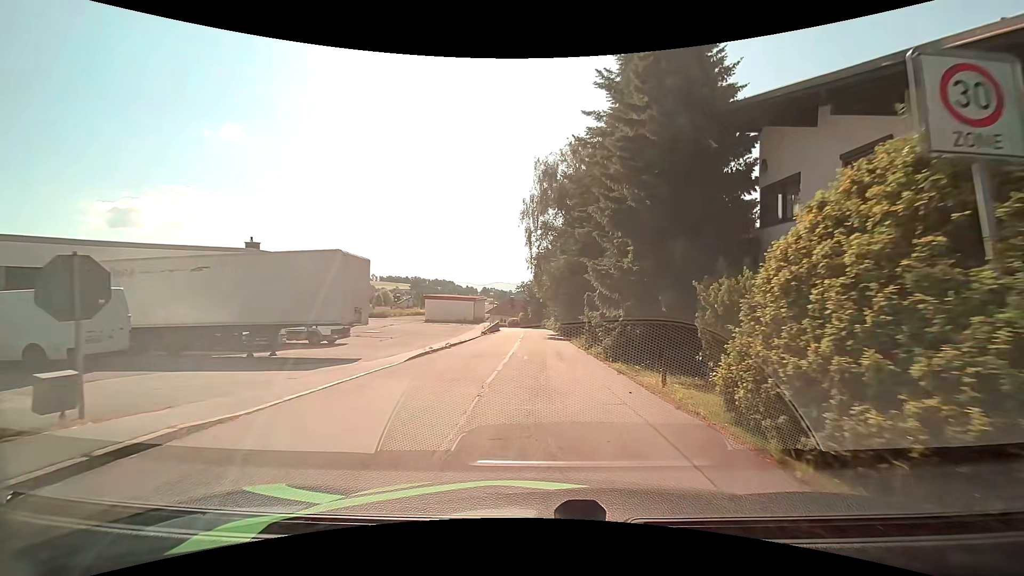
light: Day
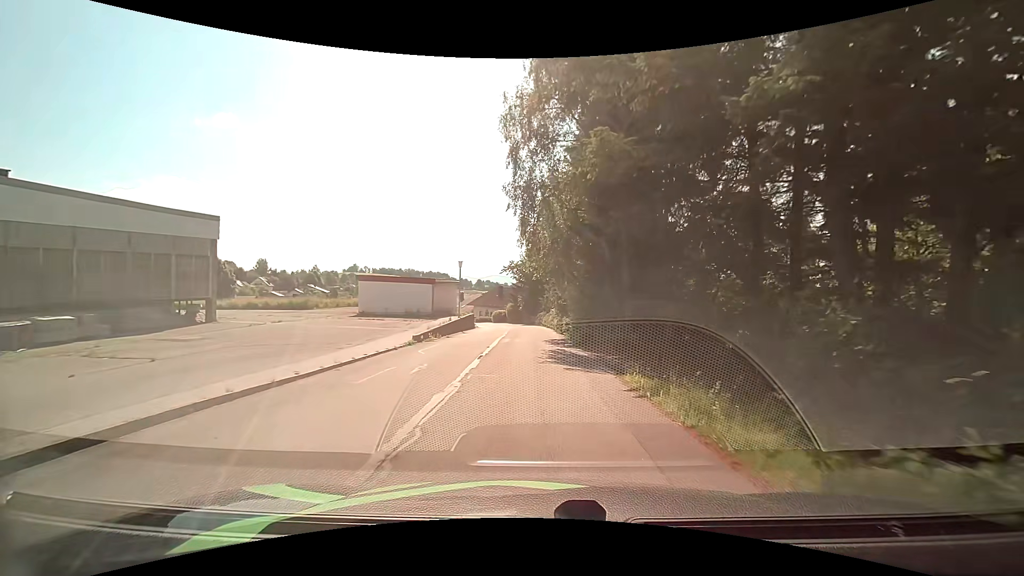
(+0.2, +22.1) m; 0°
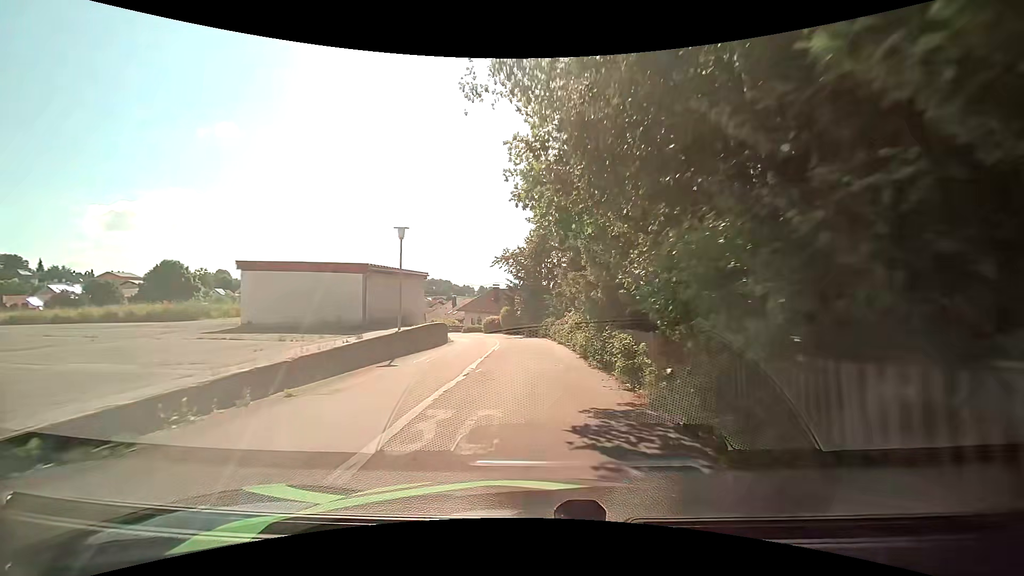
(0.0, +17.0) m; 0°
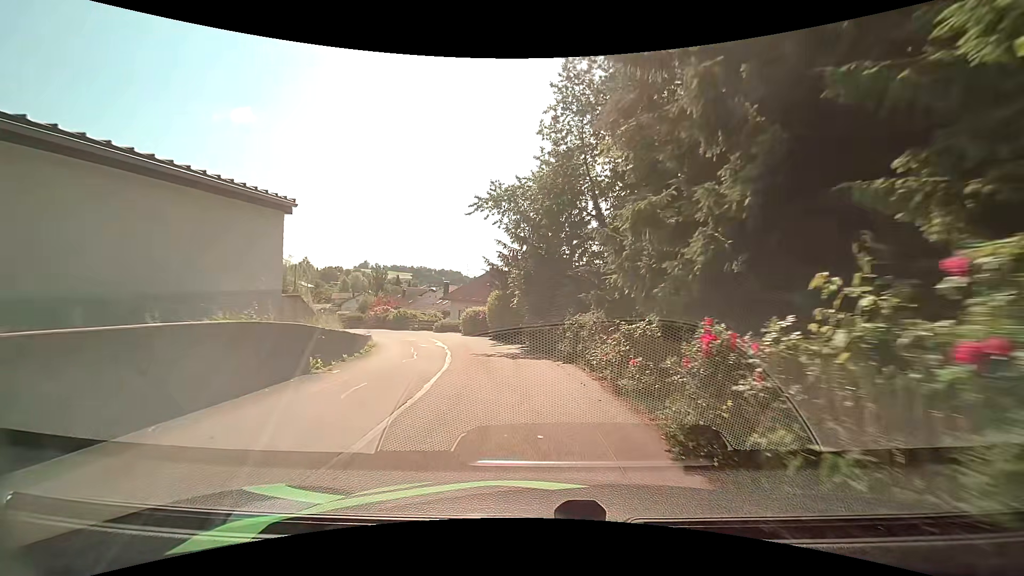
(-0.2, +21.3) m; -3°
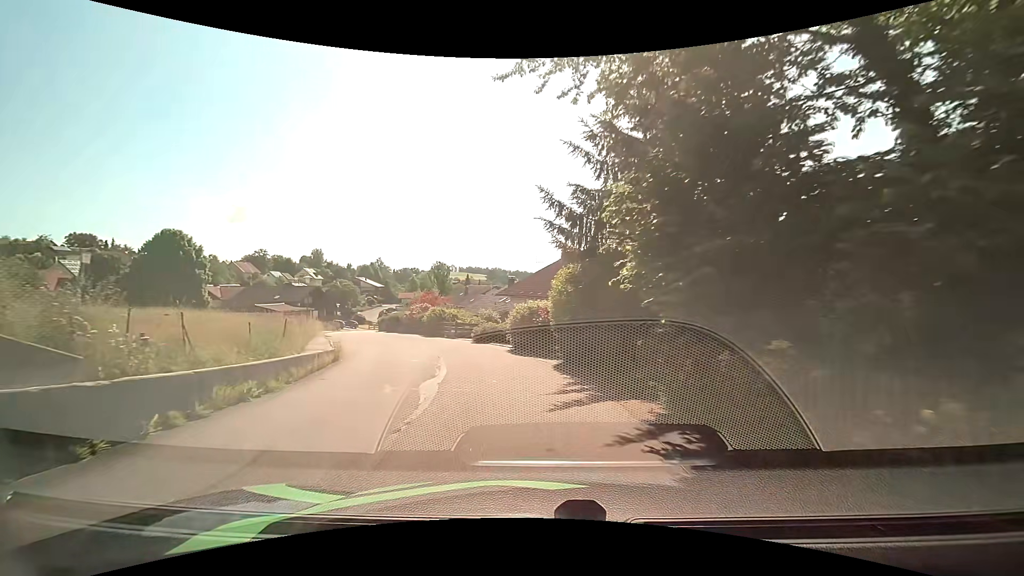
(-0.3, +14.6) m; -5°
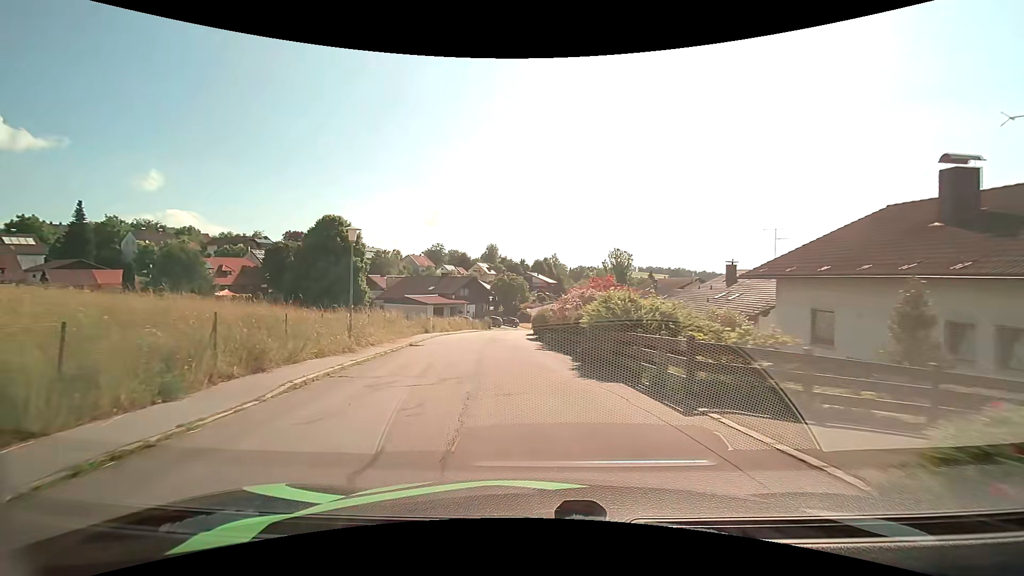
(-4.3, +21.3) m; -21°
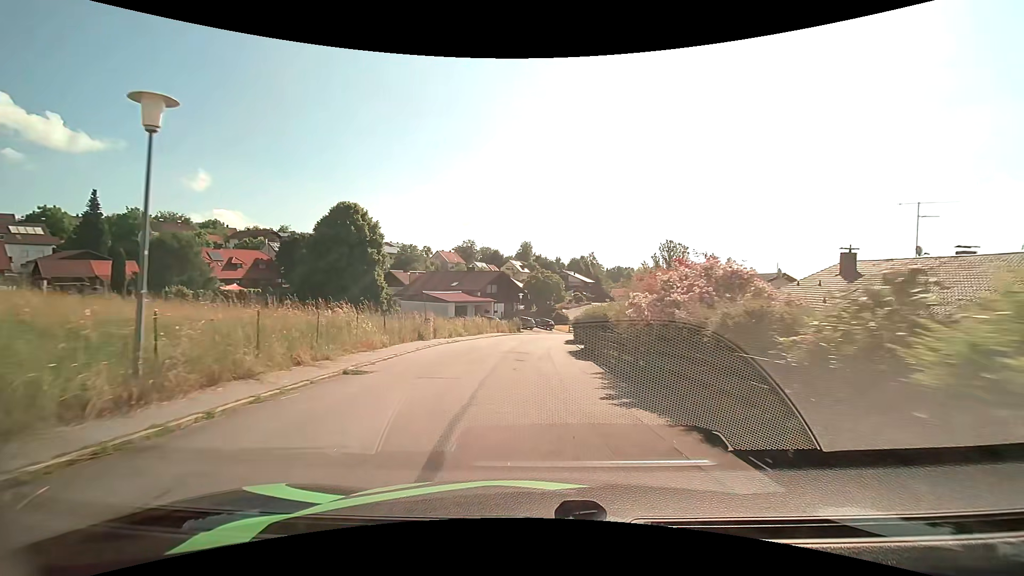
(-0.6, +11.3) m; -5°
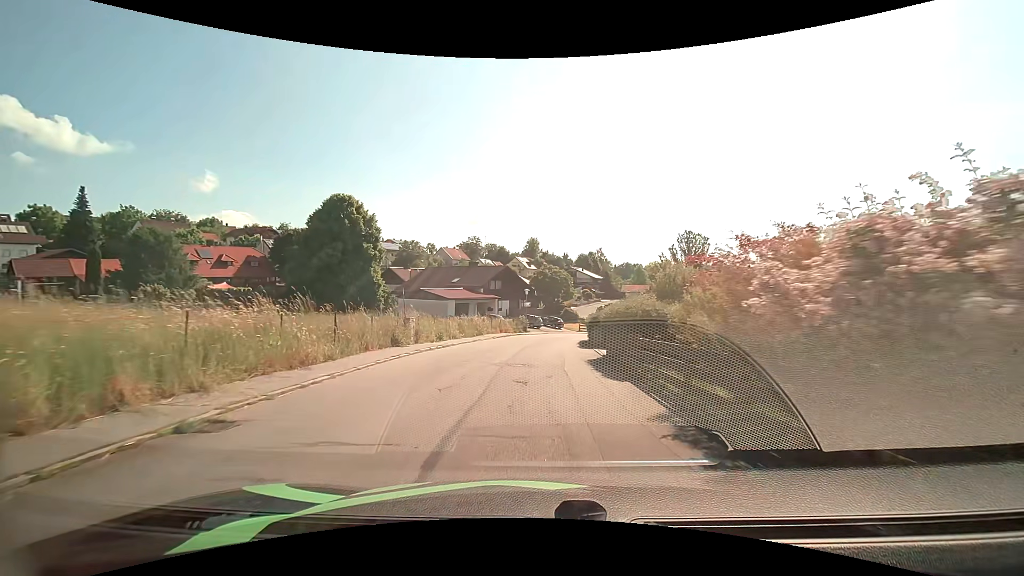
(0.0, +5.6) m; -1°
